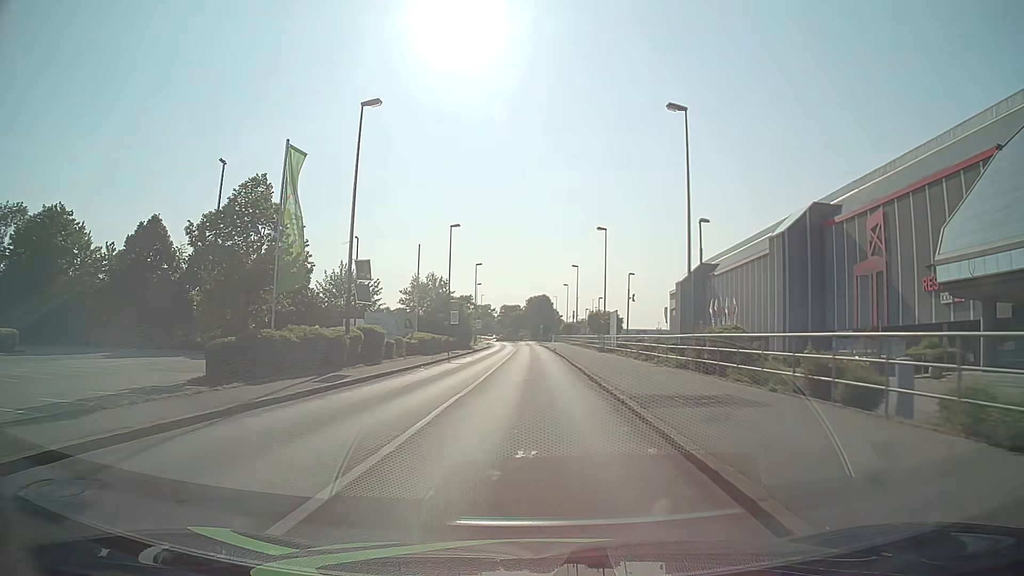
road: tertiary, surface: asphalt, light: Day
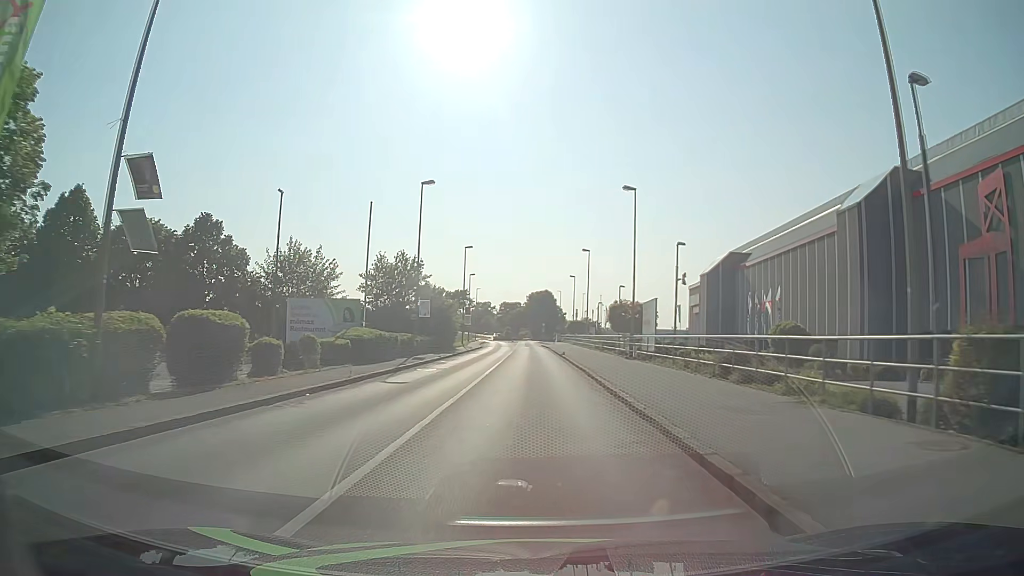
(-0.1, +15.3) m; 0°
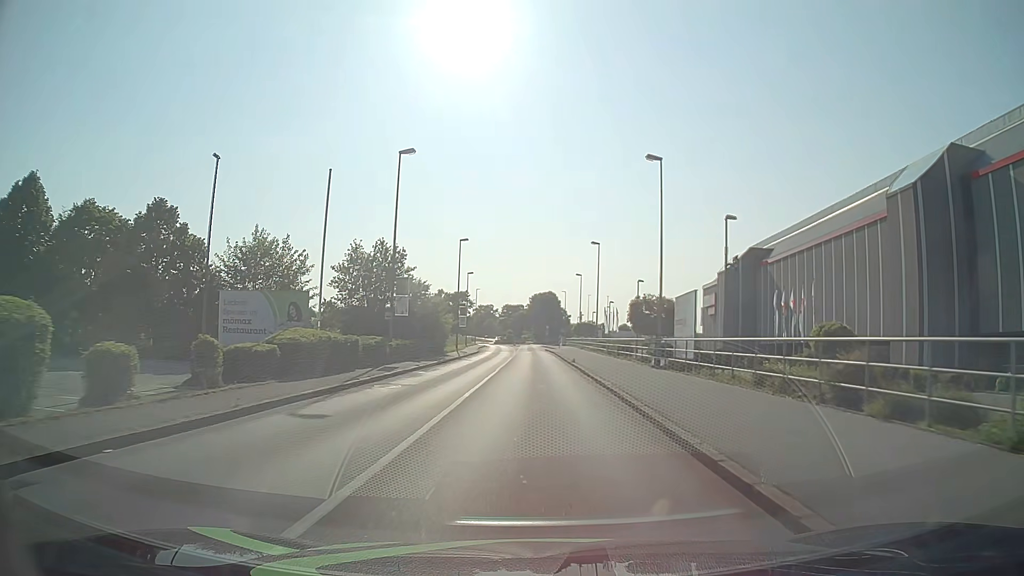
(0.0, +7.7) m; 0°
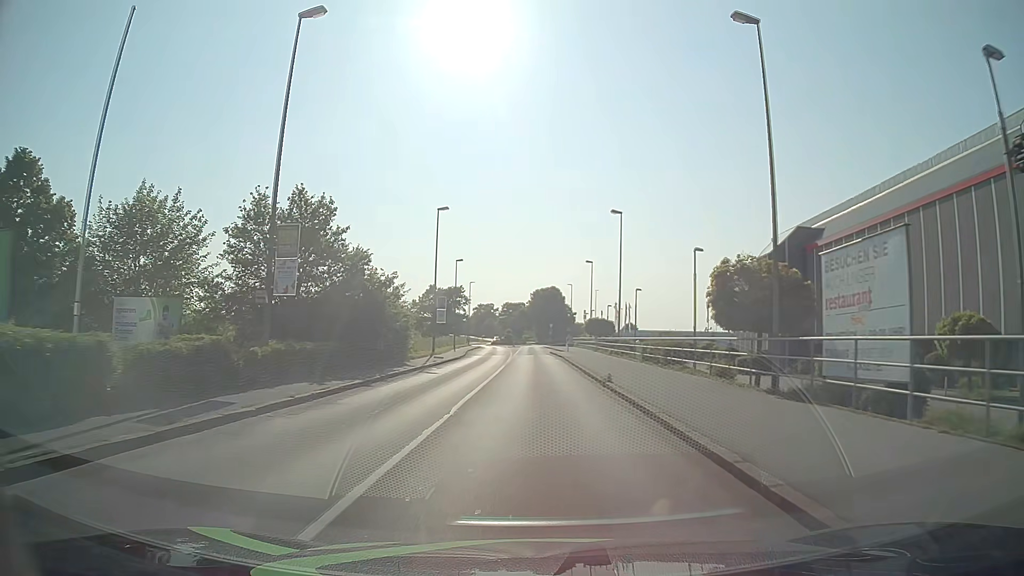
(0.0, +15.3) m; 0°
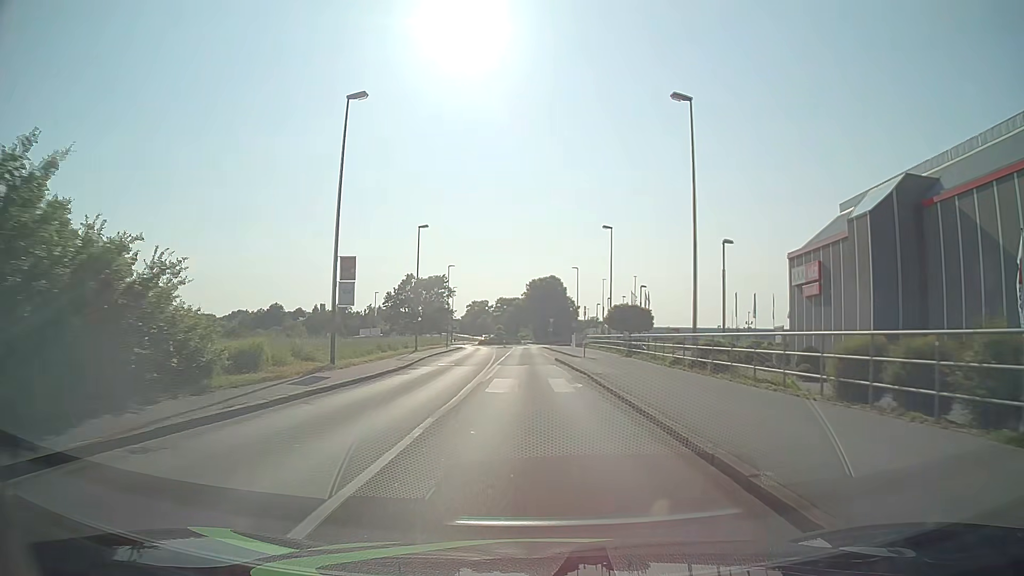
(0.0, +23.0) m; 0°
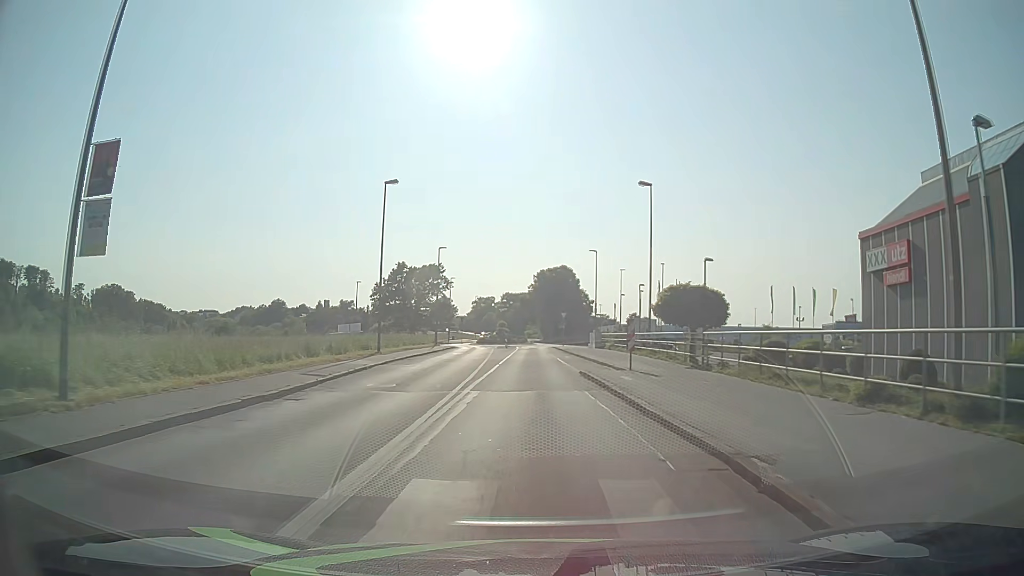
(-0.1, +15.3) m; -1°
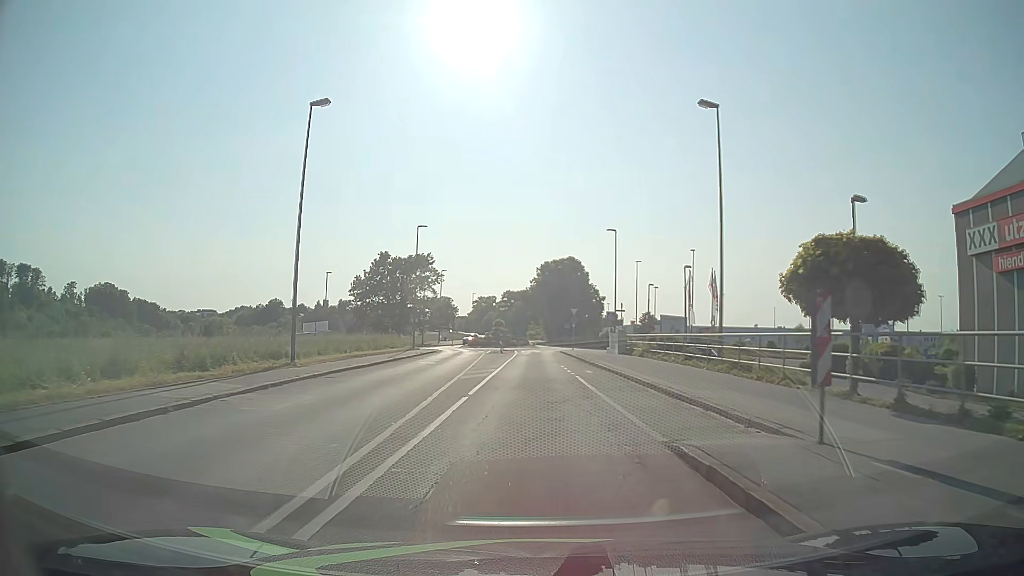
(0.0, +14.3) m; 0°
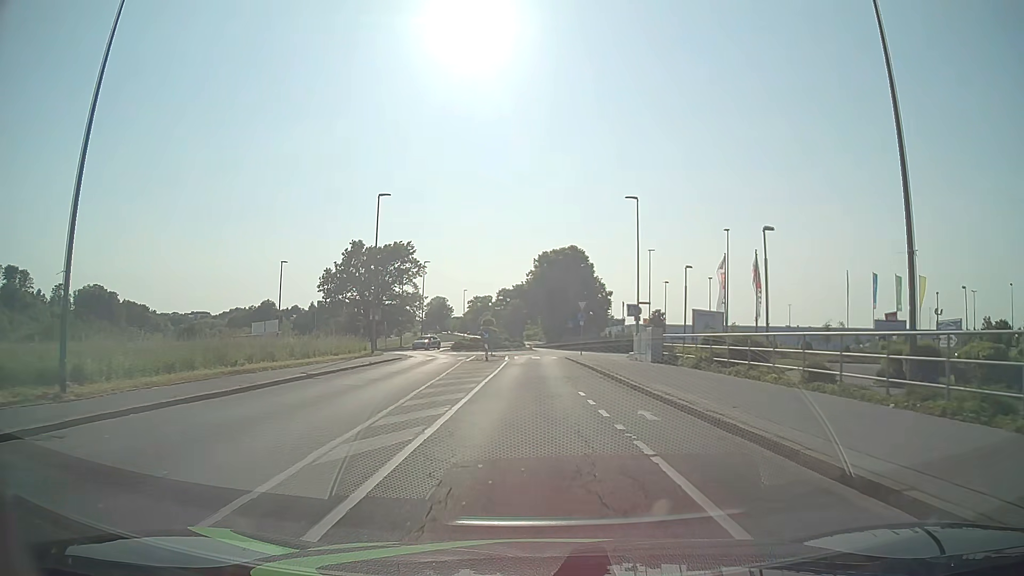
(0.0, +13.1) m; 0°
(0, +10) (0, +20) (0, +30) (0, +40) (0, +50) (+4, +59) (+2, +69) (-1, +78) (-3, +88) (-4, +98) m
